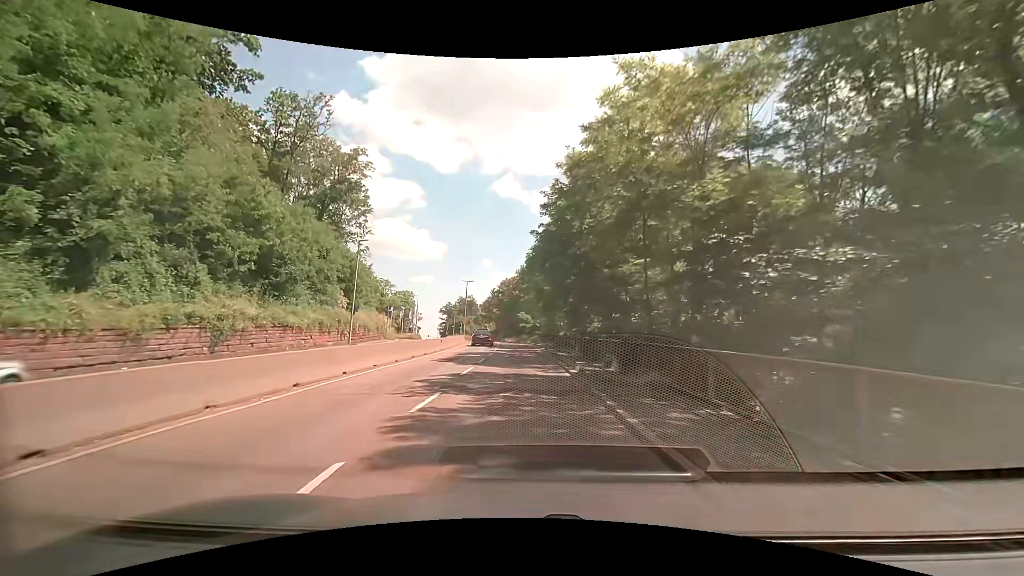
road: trunk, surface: asphalt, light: Day
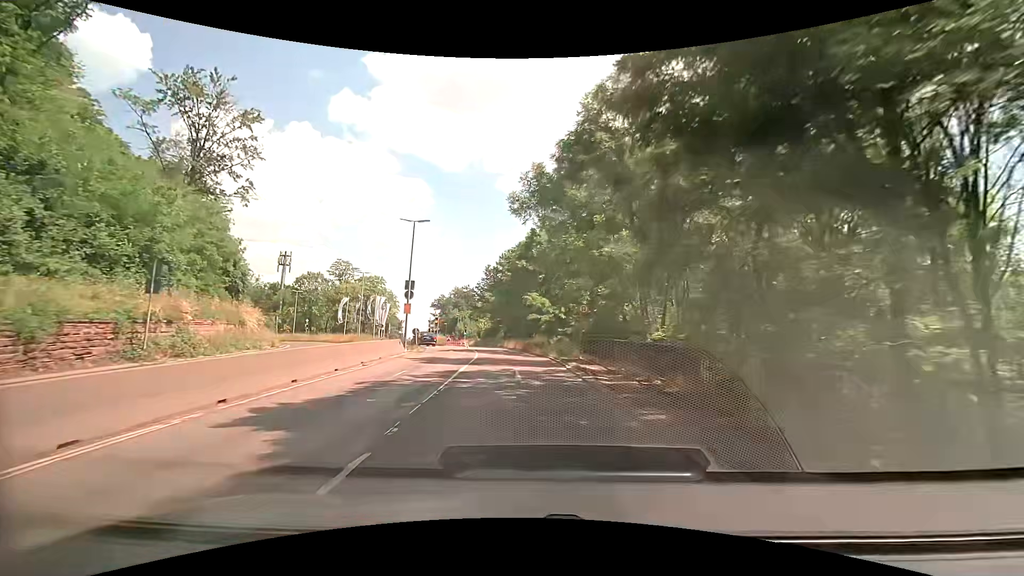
(-0.5, +37.0) m; -1°
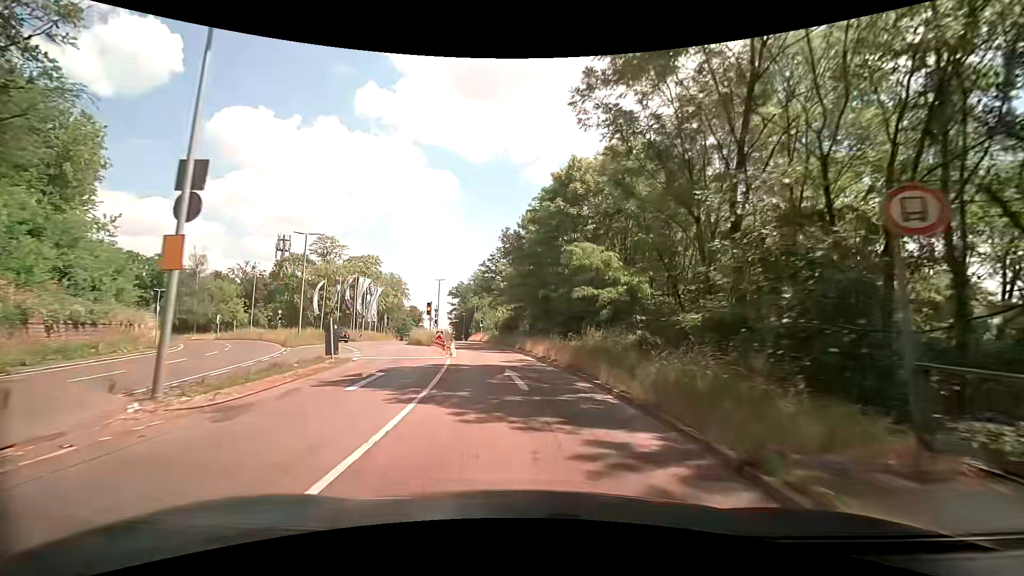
(-0.3, +22.3) m; -1°
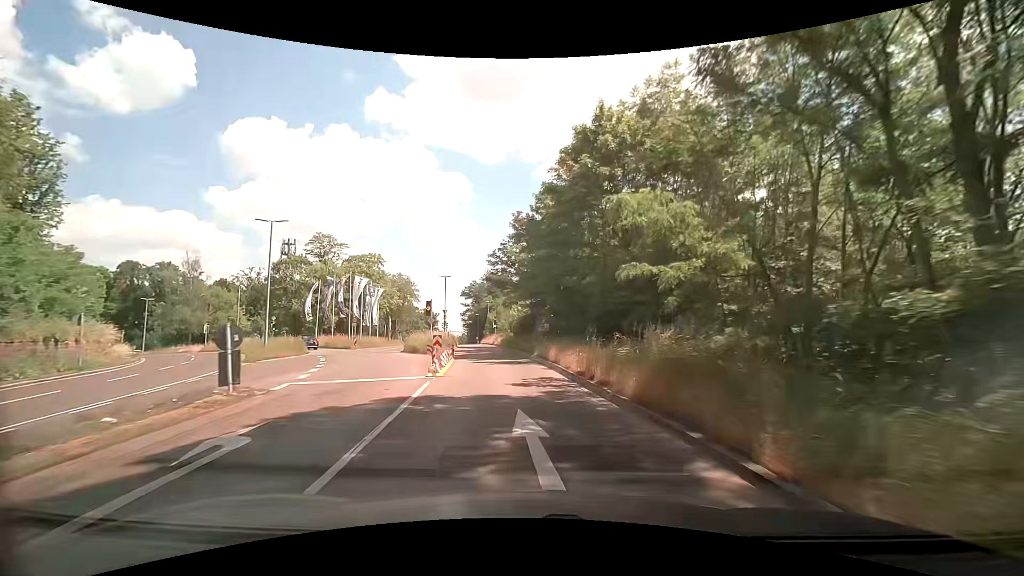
(-0.2, +7.5) m; -2°
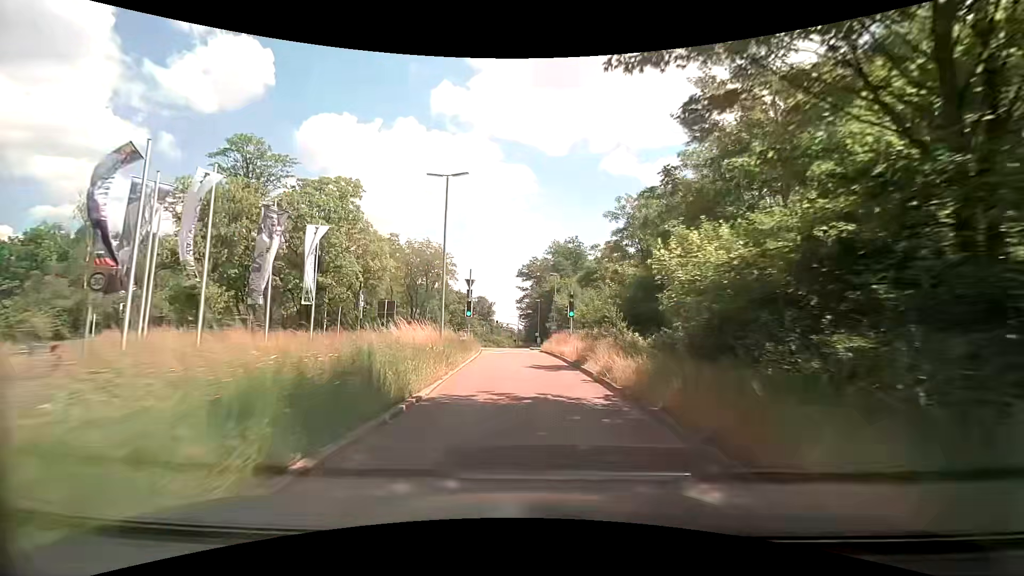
(-3.9, +37.6) m; -9°
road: secondary
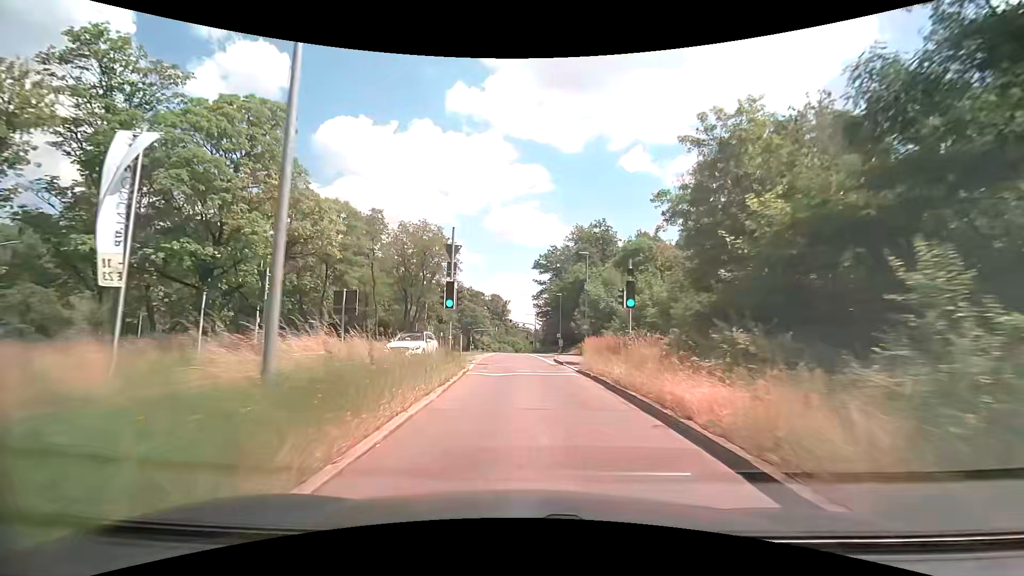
(-0.2, +15.5) m; -1°
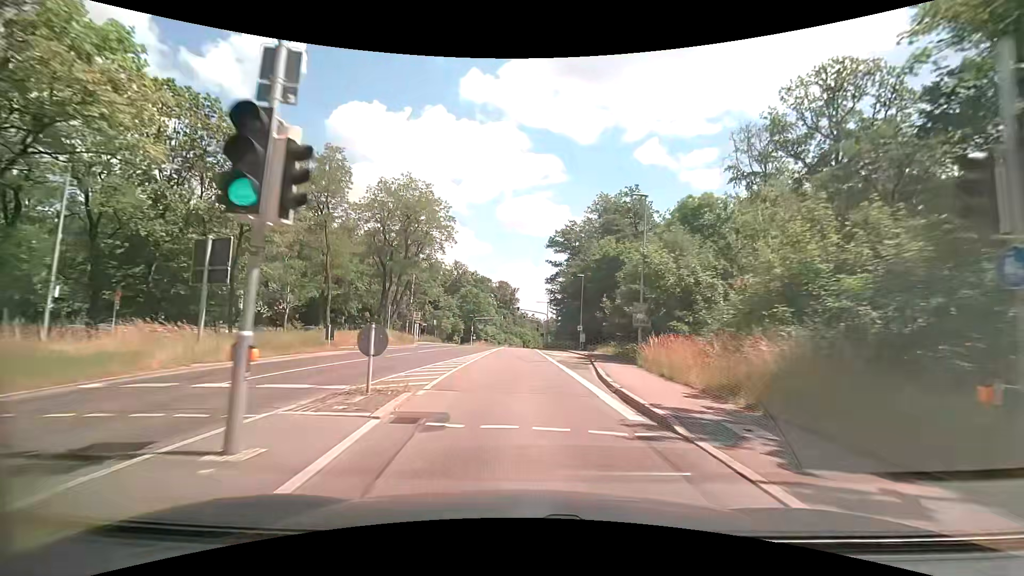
(-0.3, +15.8) m; -1°
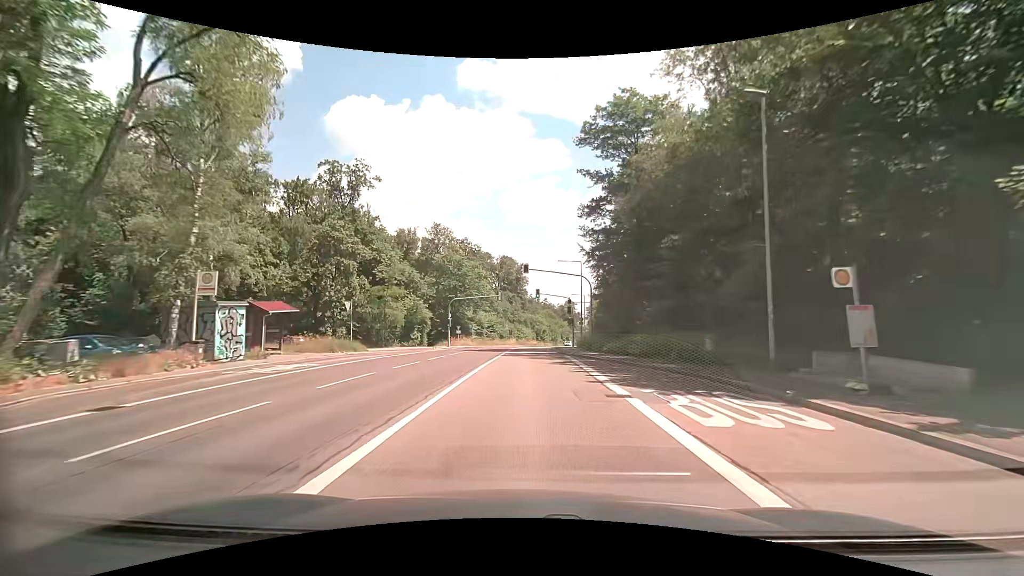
(-0.4, +41.6) m; 0°
(0, +10) (0, +20) (0, +30) (0, +40) (0, +50) (+1, +60) (+2, +70) (+4, +80) (+5, +90) (+7, +99) m
